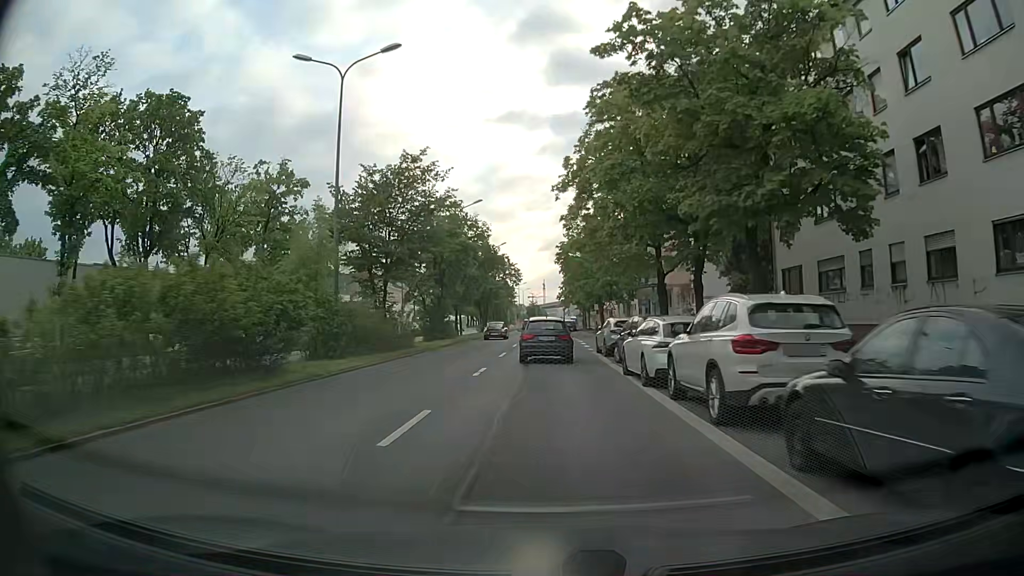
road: secondary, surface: asphalt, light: Day
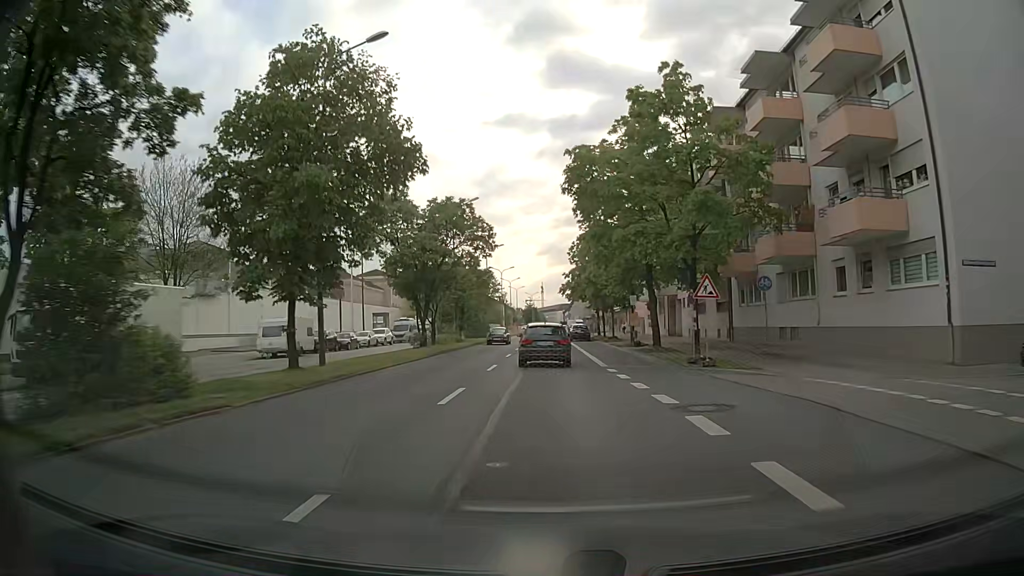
(+0.4, +32.0) m; +2°
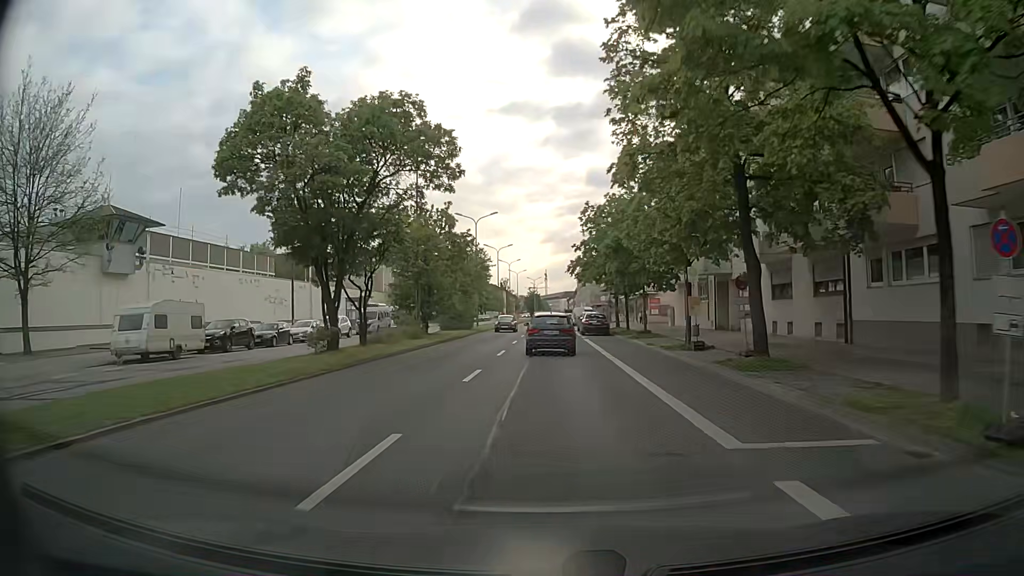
(-0.2, +15.6) m; 0°
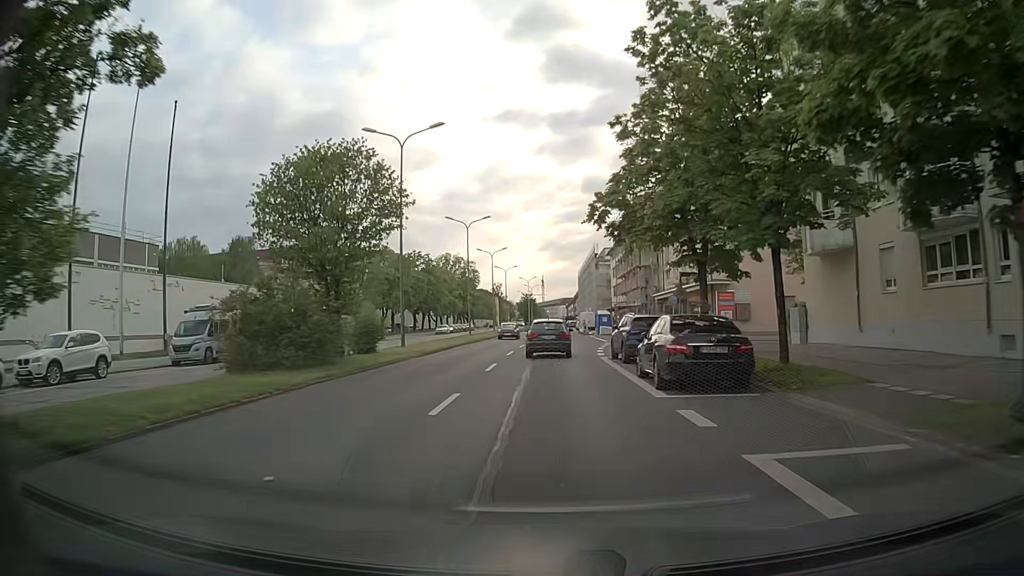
(-0.5, +31.2) m; 0°
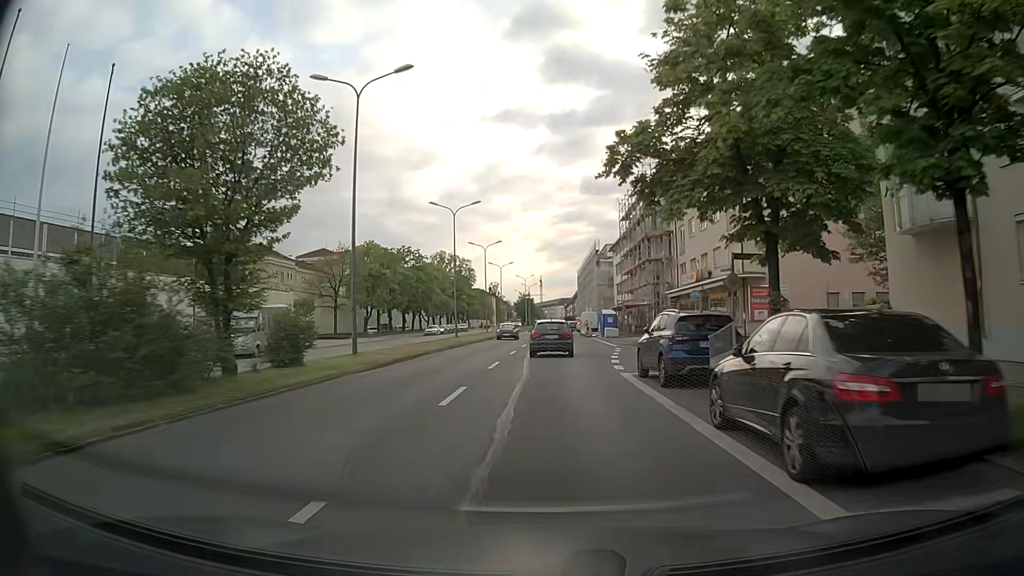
(-0.1, +7.6) m; -1°
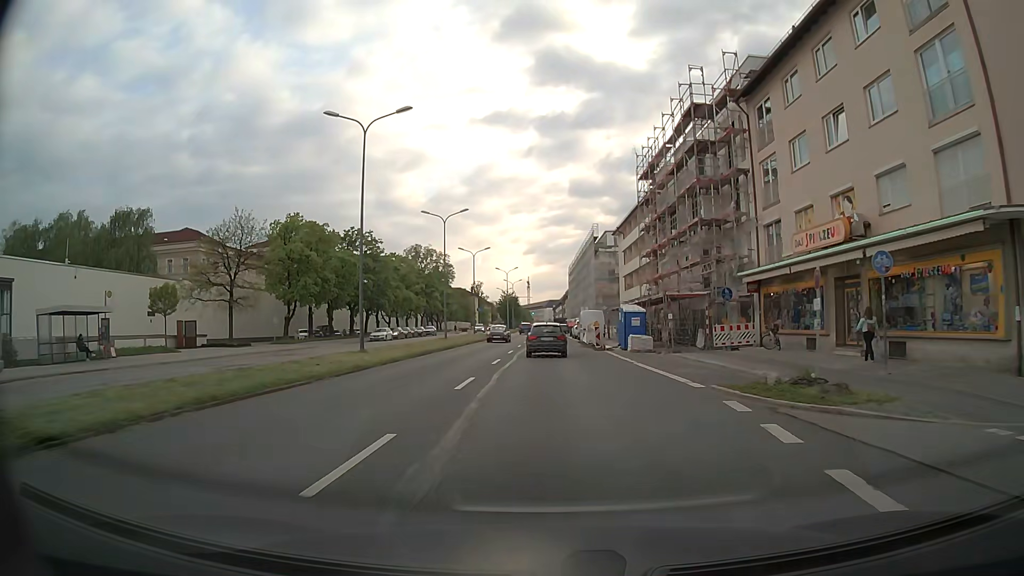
(+0.6, +23.9) m; +2°
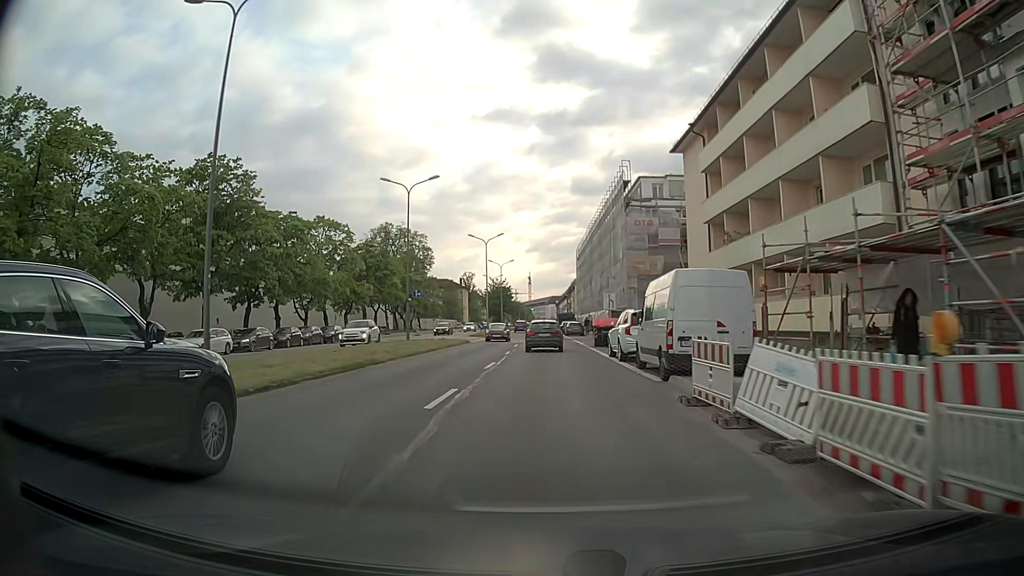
(+0.1, +40.0) m; 0°
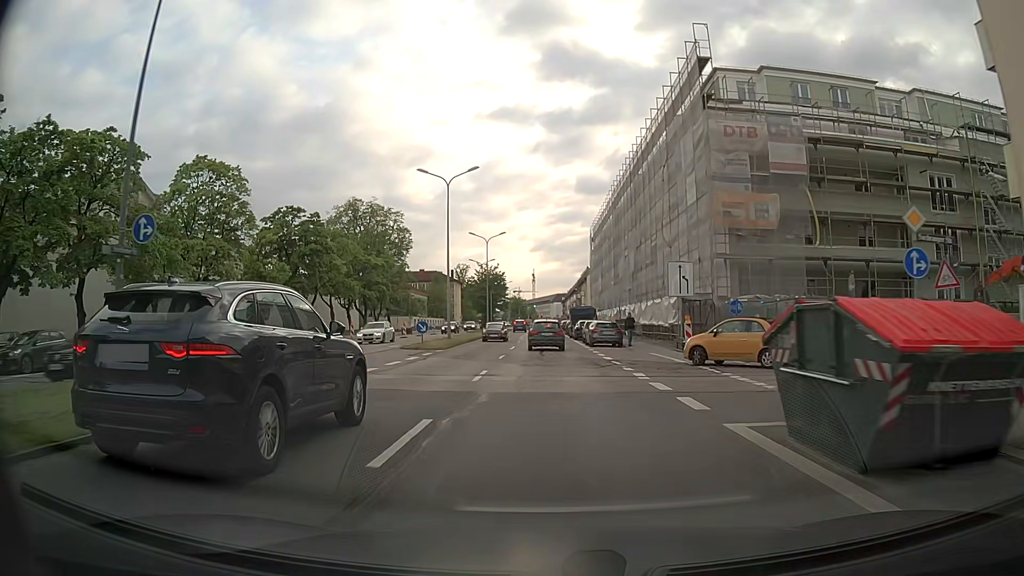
(0.0, +31.3) m; 0°
(0, +10) (0, +20) (0, +30) (0, +40) (0, +50) (0, +60) (0, +70) (0, +80) (0, +90) (0, +100) m
